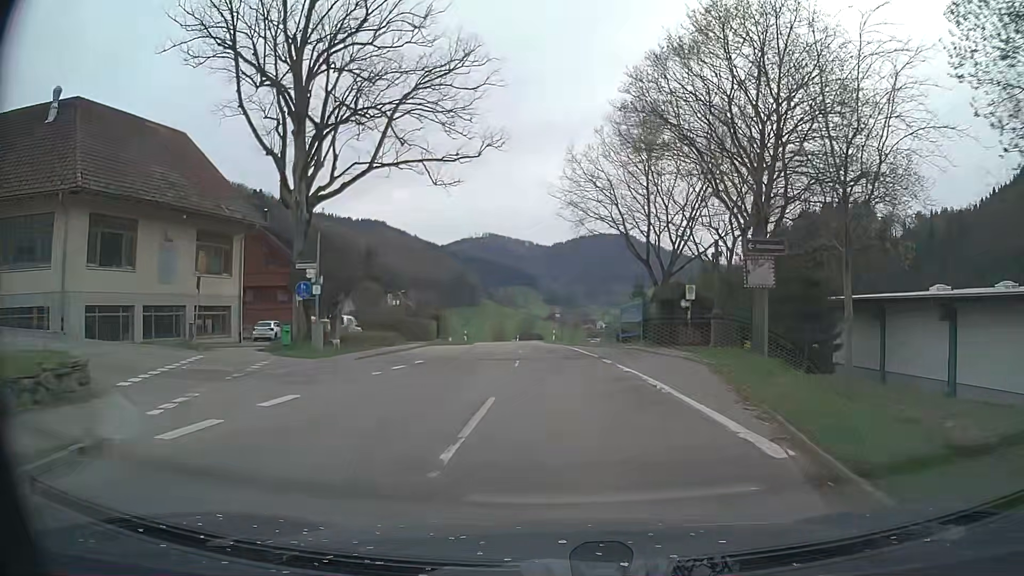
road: secondary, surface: asphalt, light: Day
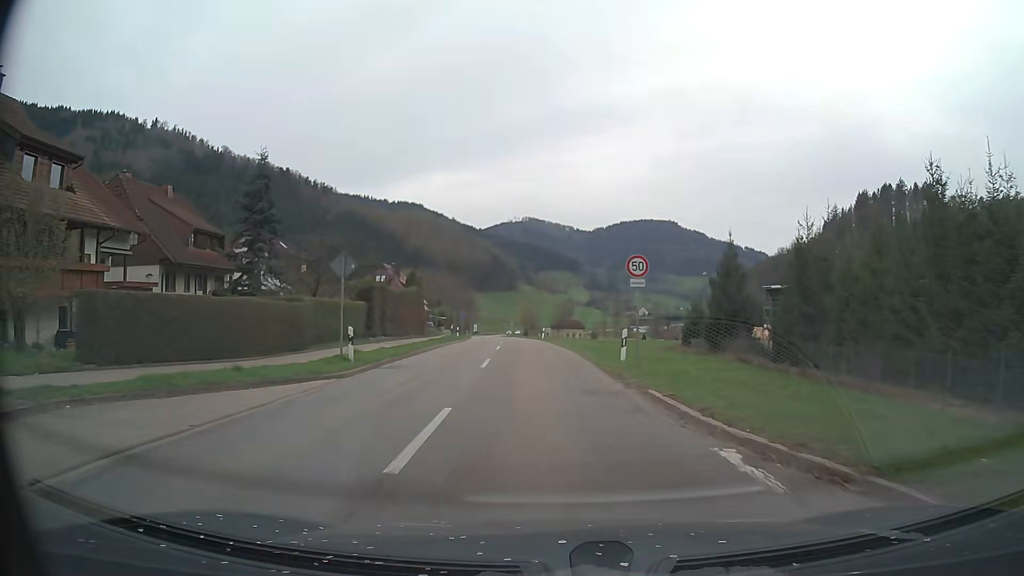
(-0.4, +38.0) m; -3°
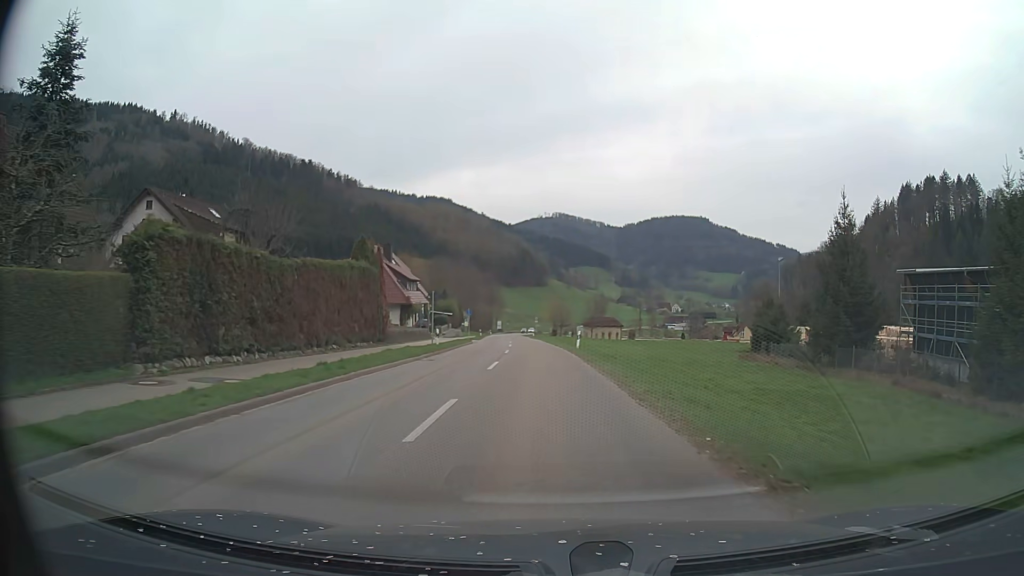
(-0.5, +23.1) m; -3°
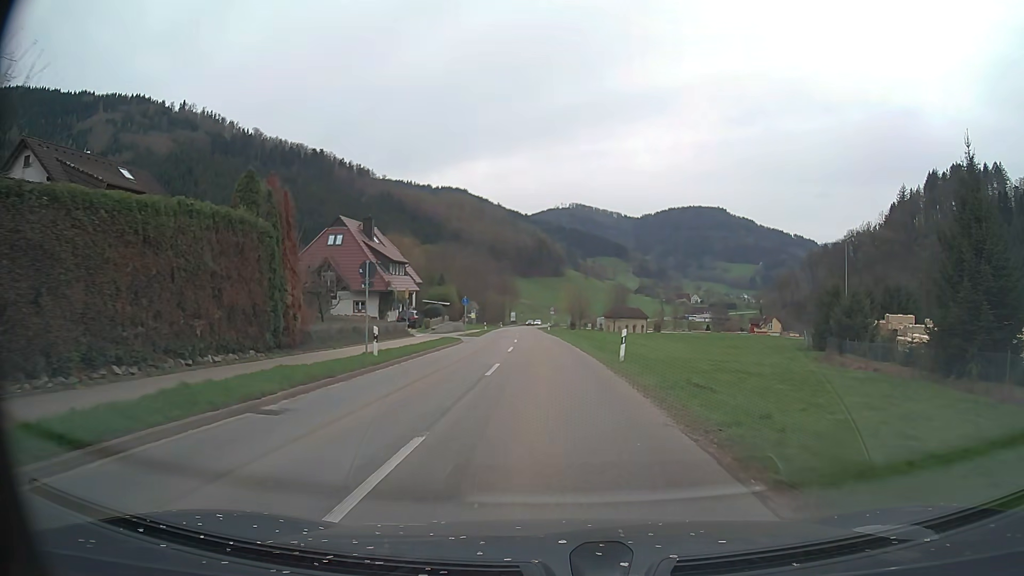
(-0.1, +15.5) m; -1°
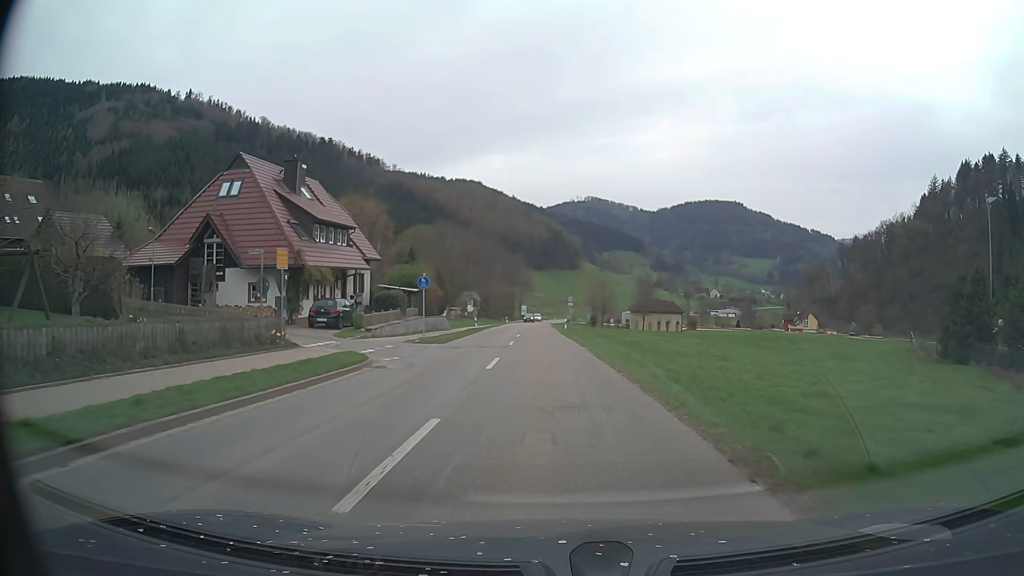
(-0.3, +23.3) m; -1°
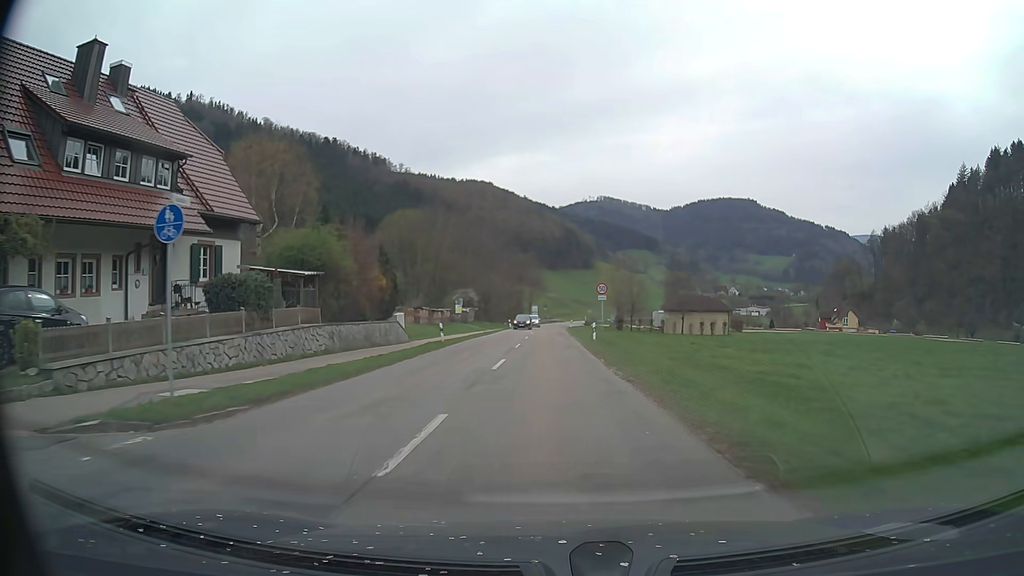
(-0.3, +23.1) m; -1°
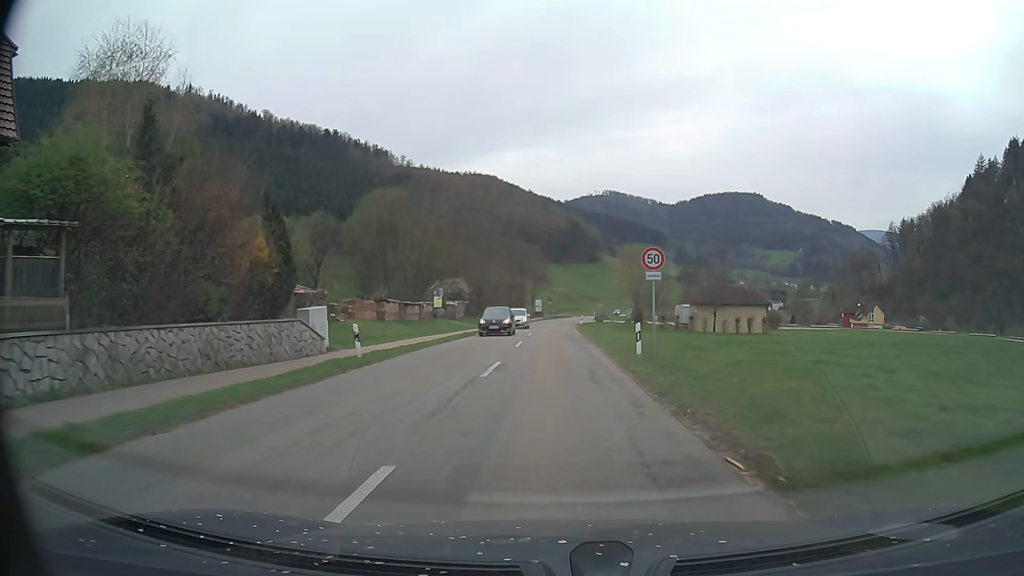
(0.0, +15.3) m; 0°
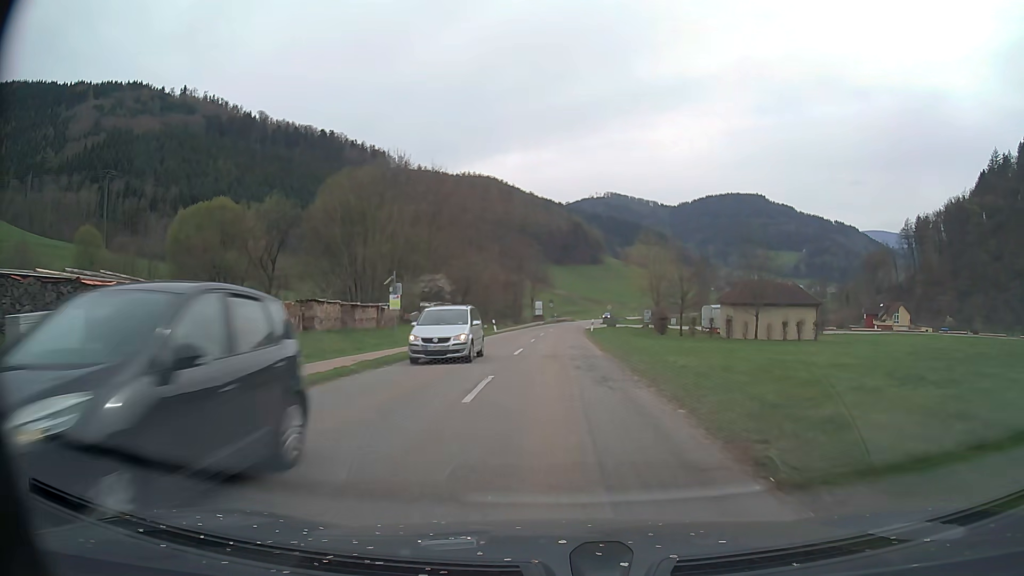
(-0.1, +15.2) m; 0°
(0, +10) (0, +20) (0, +30) (0, +40) (+1, +50) (+1, +60) (+2, +70) (+2, +80) (+3, +90) (+4, +100) m
